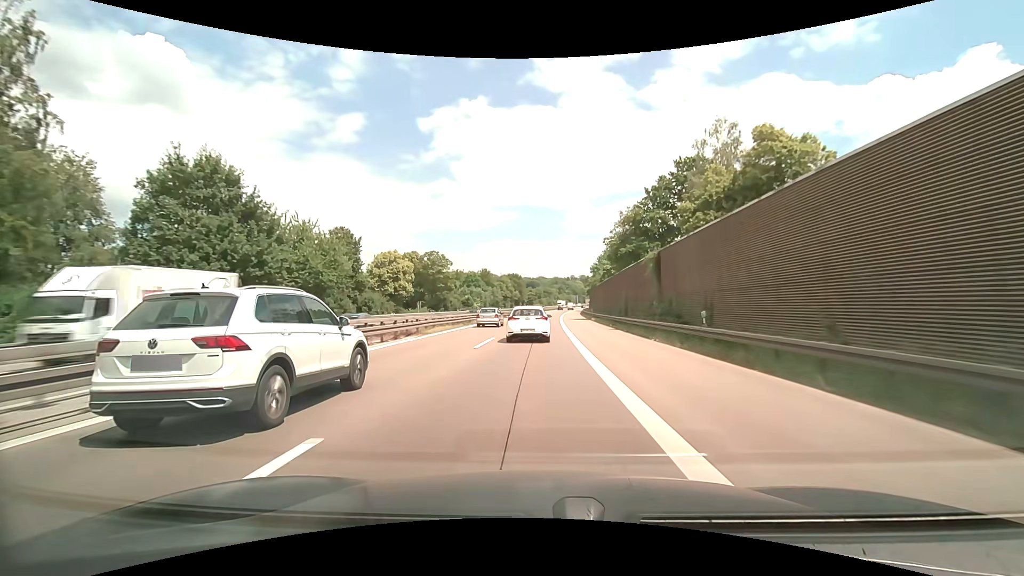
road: motorway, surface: asphalt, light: Day
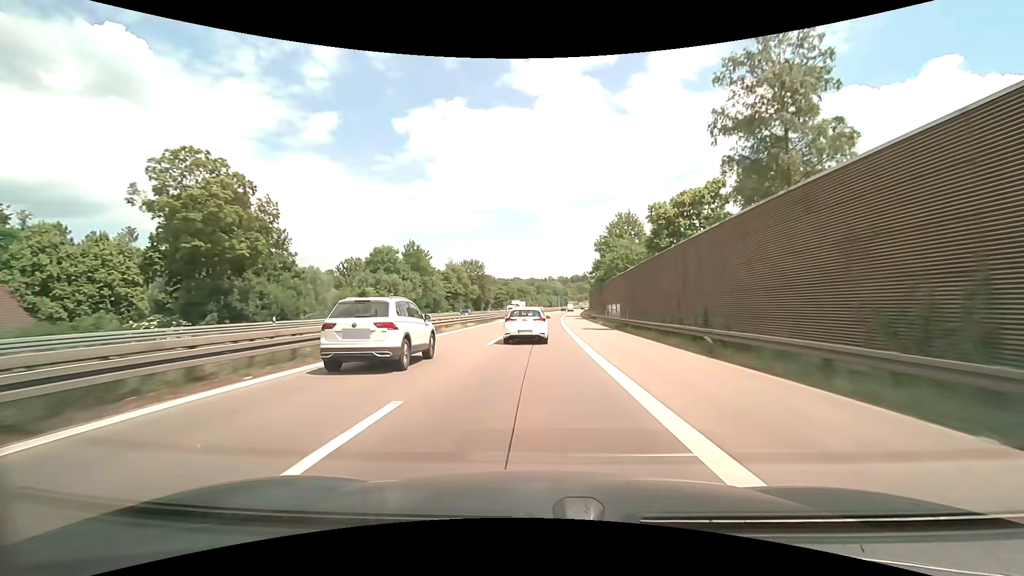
(+1.5, +70.1) m; +3°
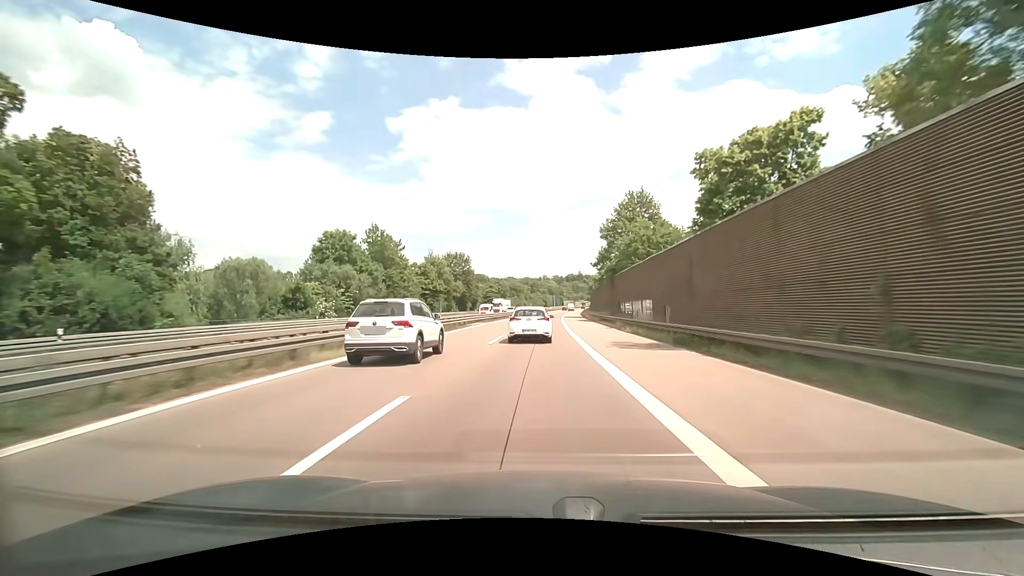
(+0.1, +17.7) m; +1°
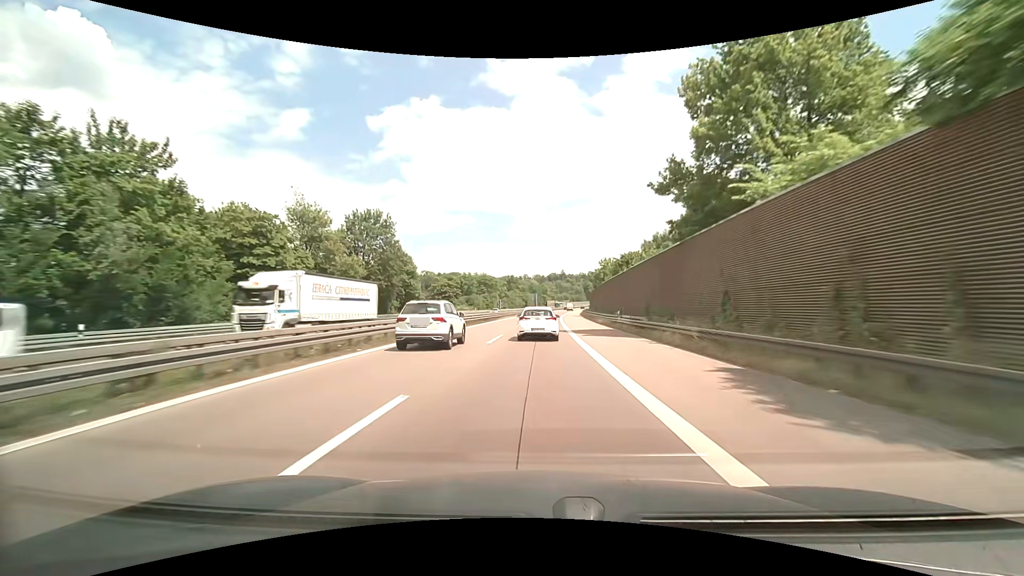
(+1.0, +54.0) m; +2°
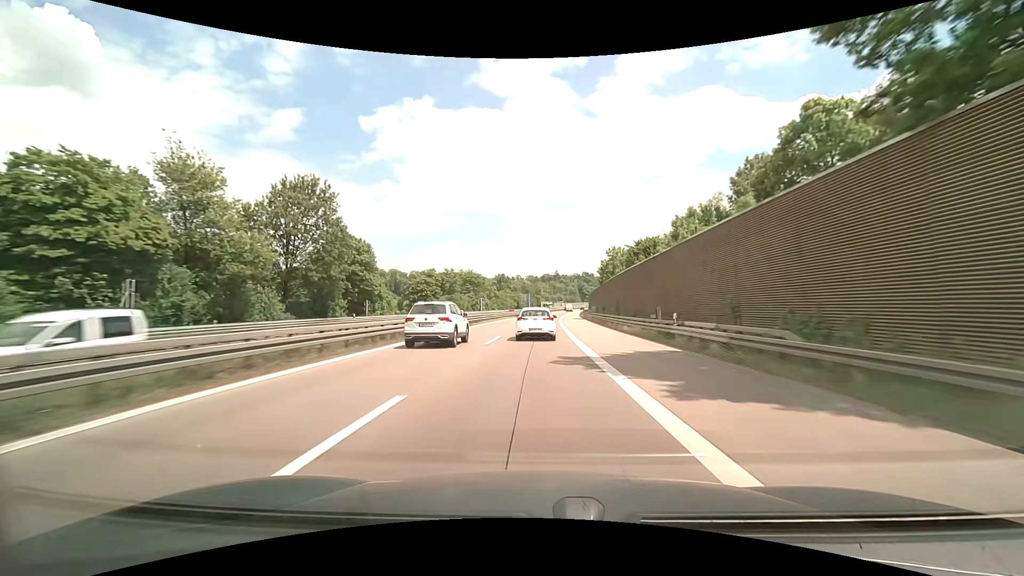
(+0.1, +18.3) m; +1°
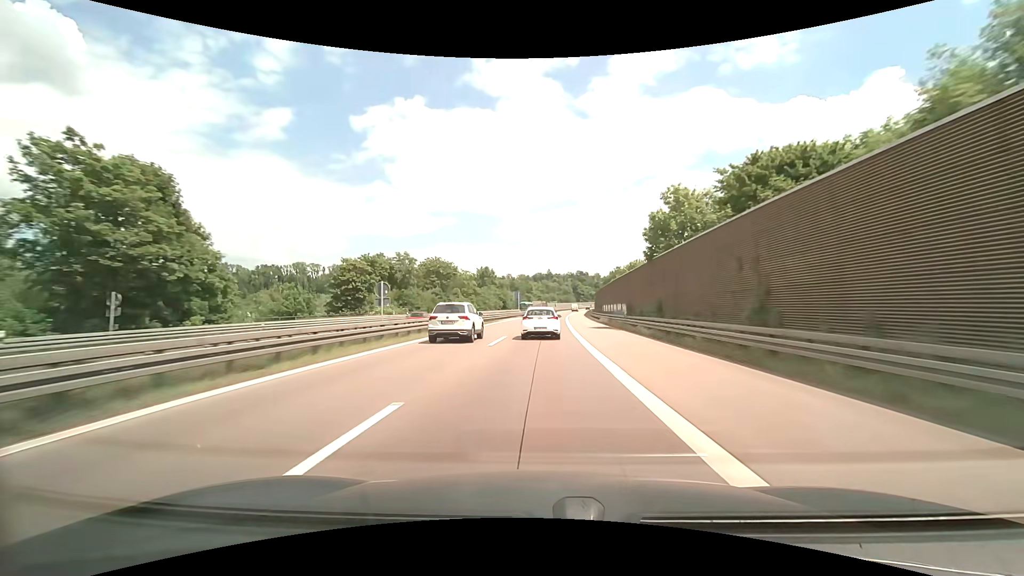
(+0.3, +36.9) m; +1°
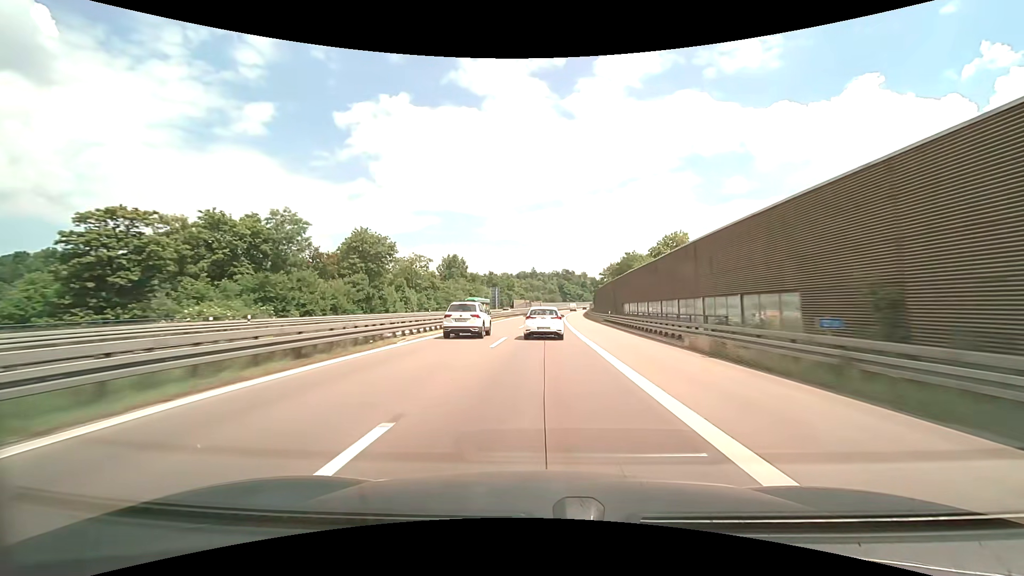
(+0.4, +37.3) m; +2°
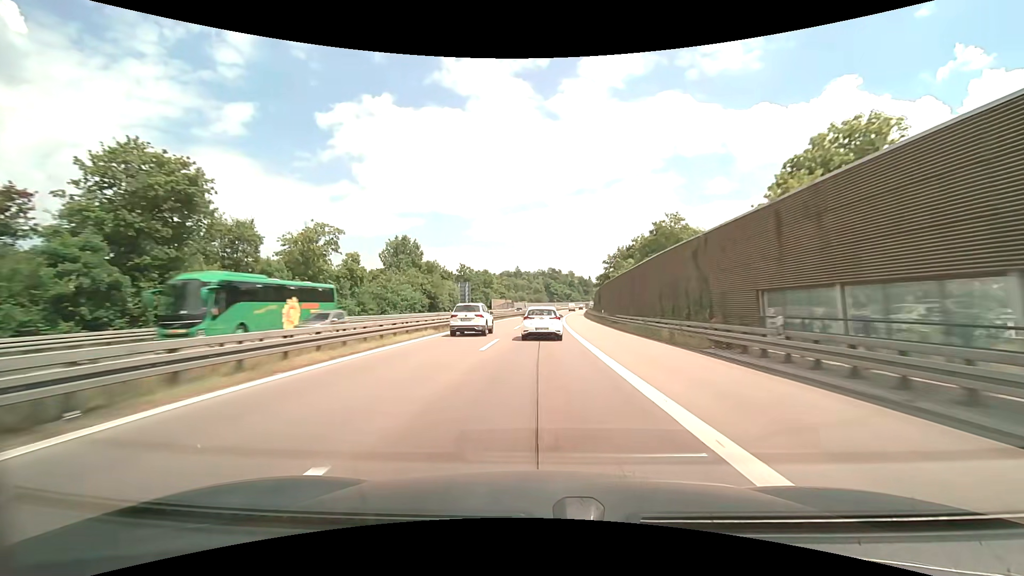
(+0.7, +37.5) m; +2°
(0, +10) (0, +20) (0, +30) (0, +40) (+1, +50) (+1, +60) (+2, +70) (+2, +80) (+3, +90) (+4, +100) m
